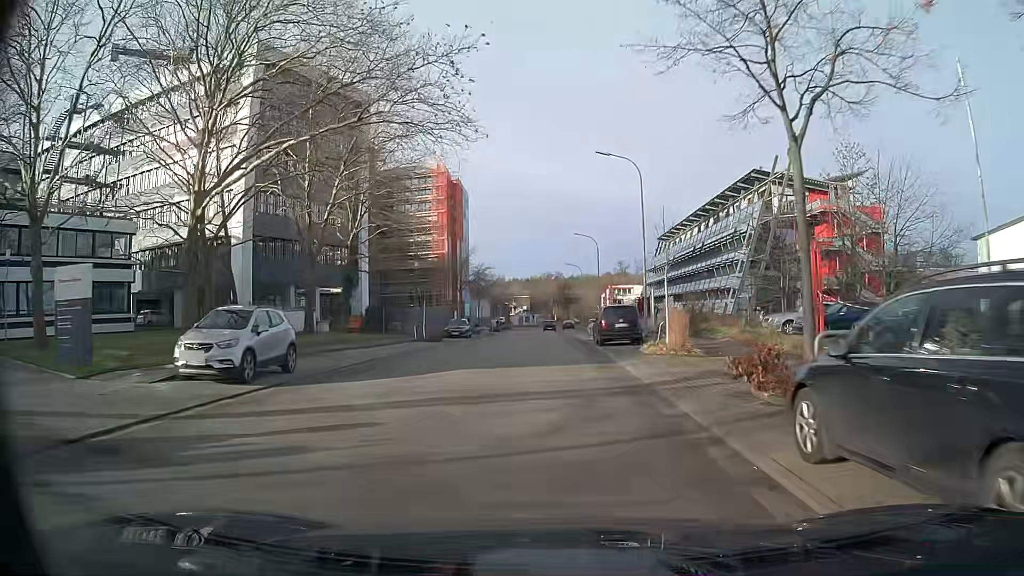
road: tertiary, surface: asphalt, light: Day
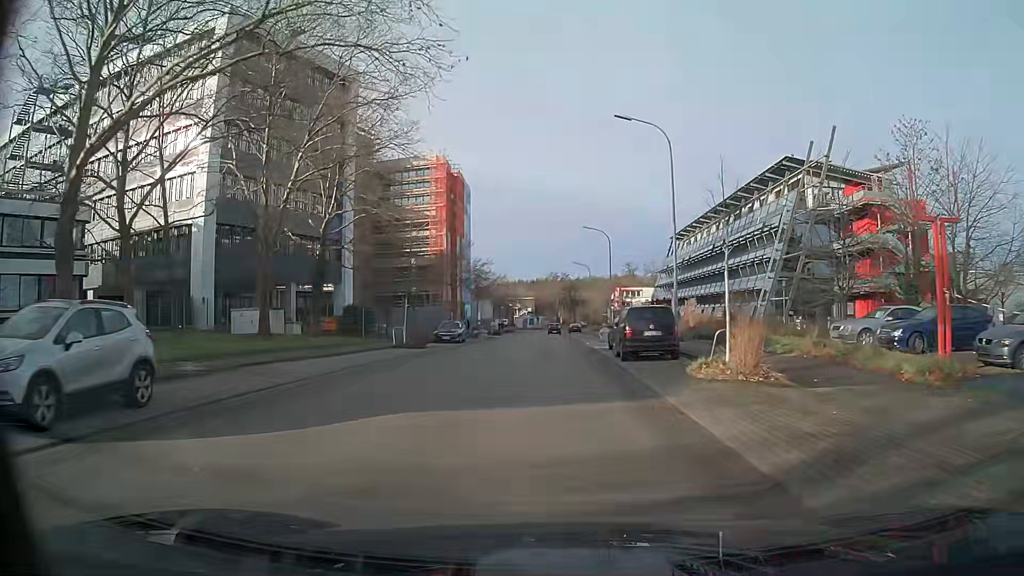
(0.0, +6.9) m; 0°
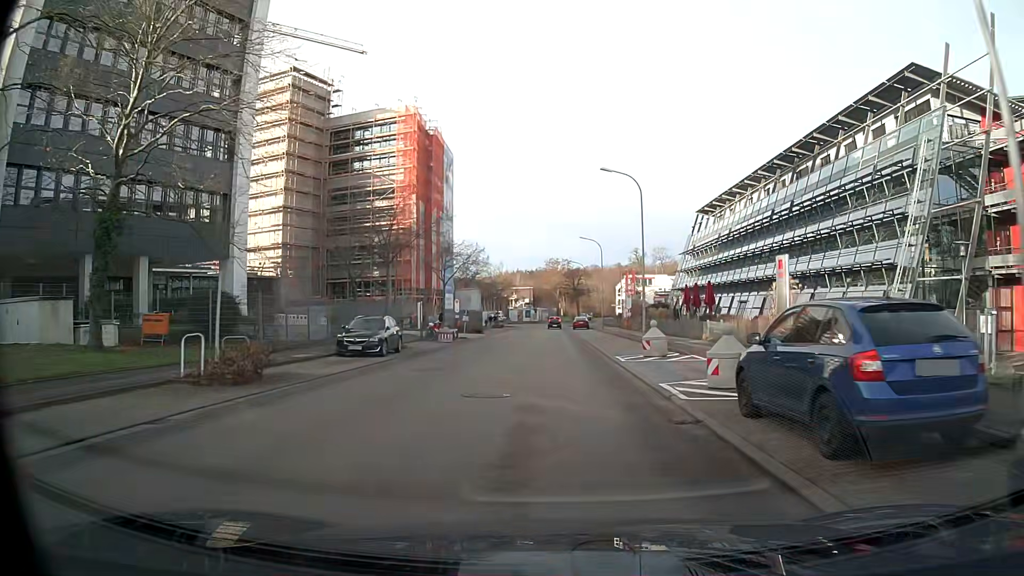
(0.0, +20.7) m; 0°
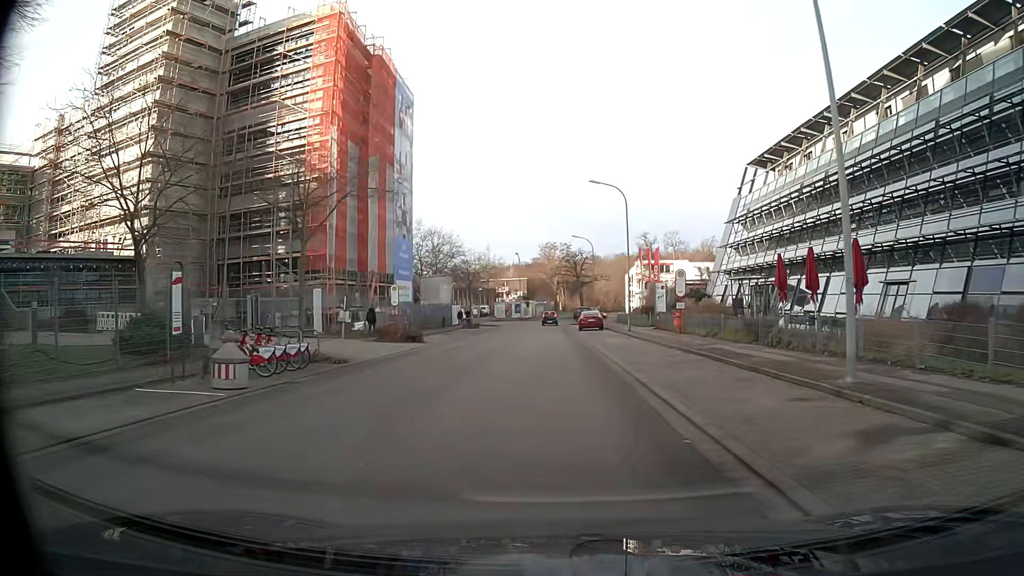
(0.0, +26.3) m; 0°
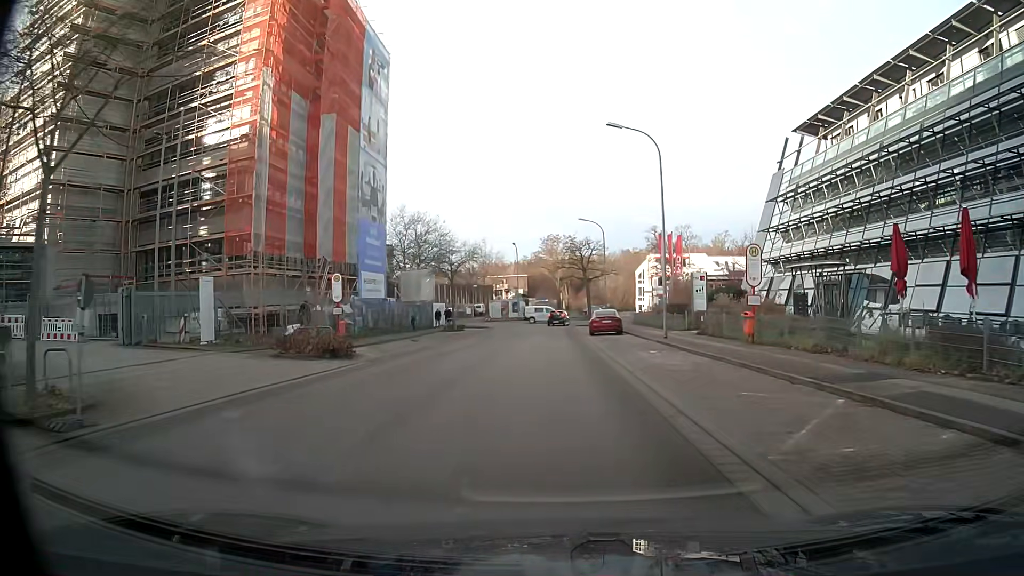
(0.0, +12.5) m; 0°
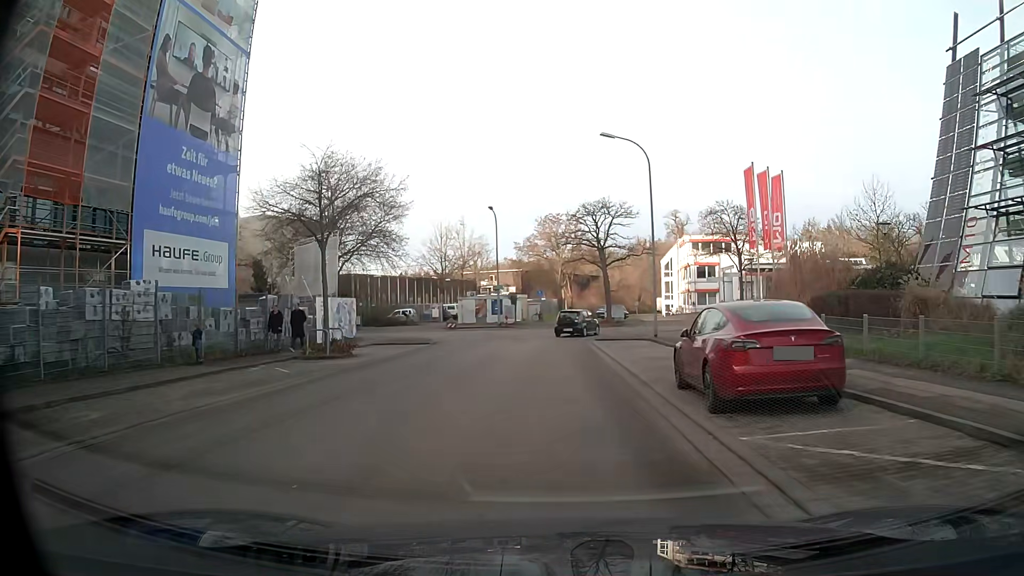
(+0.1, +29.0) m; 0°
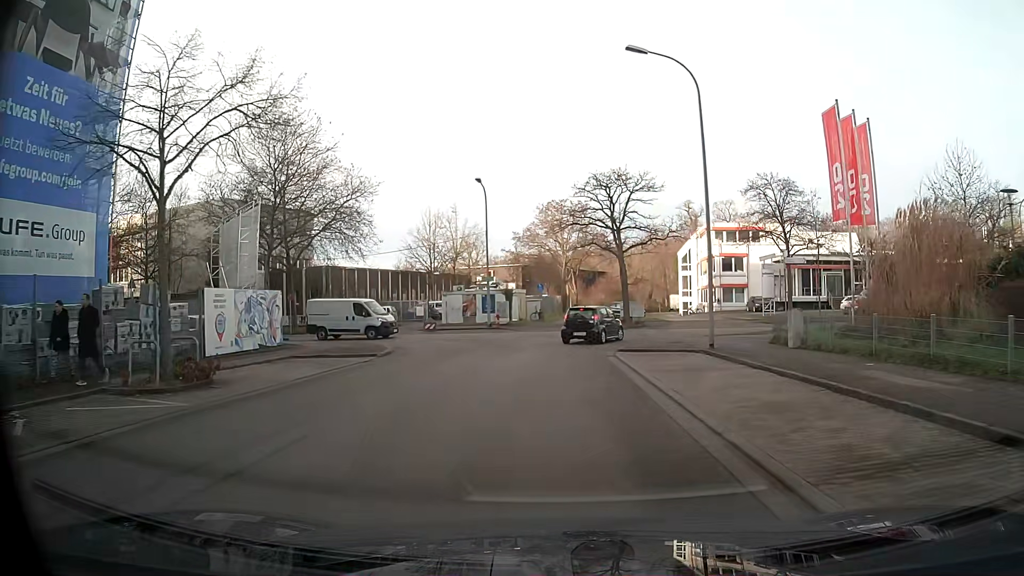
(0.0, +10.3) m; 0°
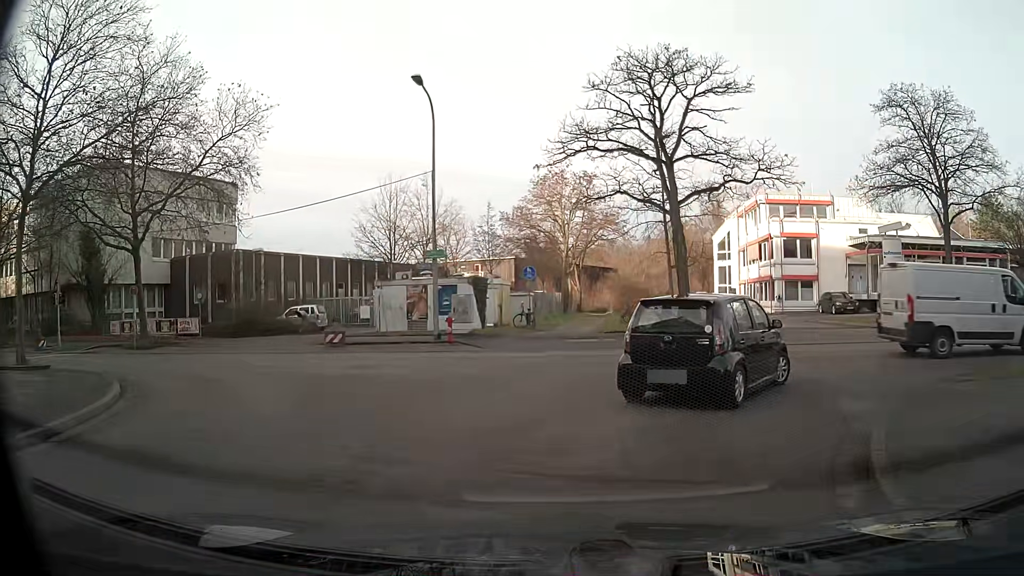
(0.0, +18.3) m; +1°
